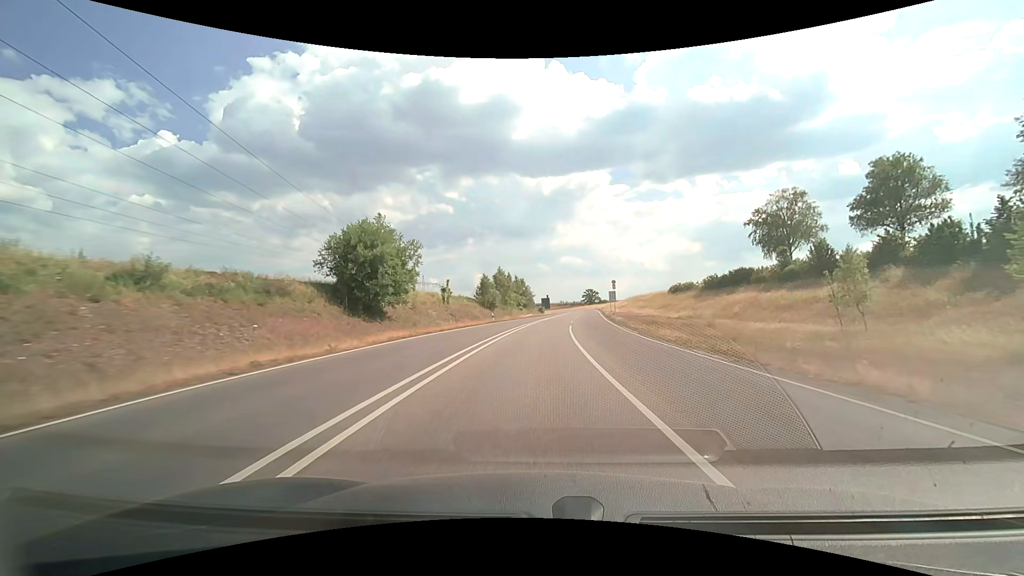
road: trunk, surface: asphalt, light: Day
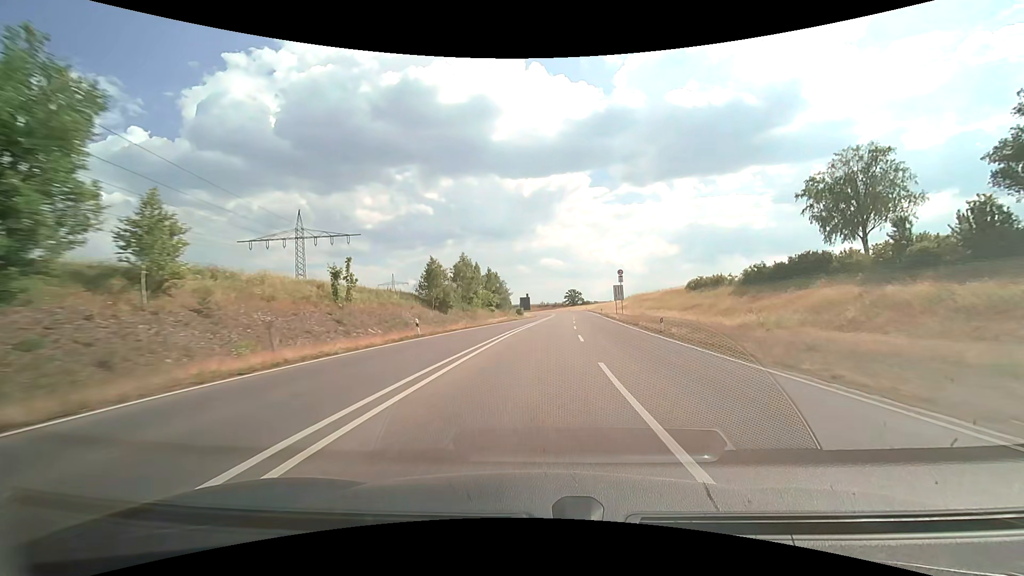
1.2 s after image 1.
(+0.5, +27.7) m; +2°
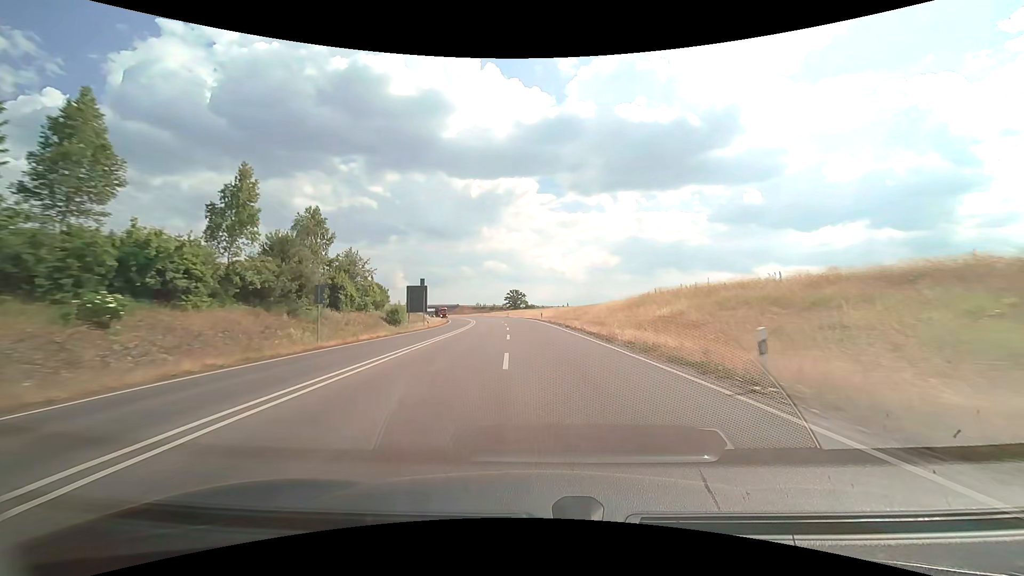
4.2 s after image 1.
(+4.8, +68.9) m; +7°
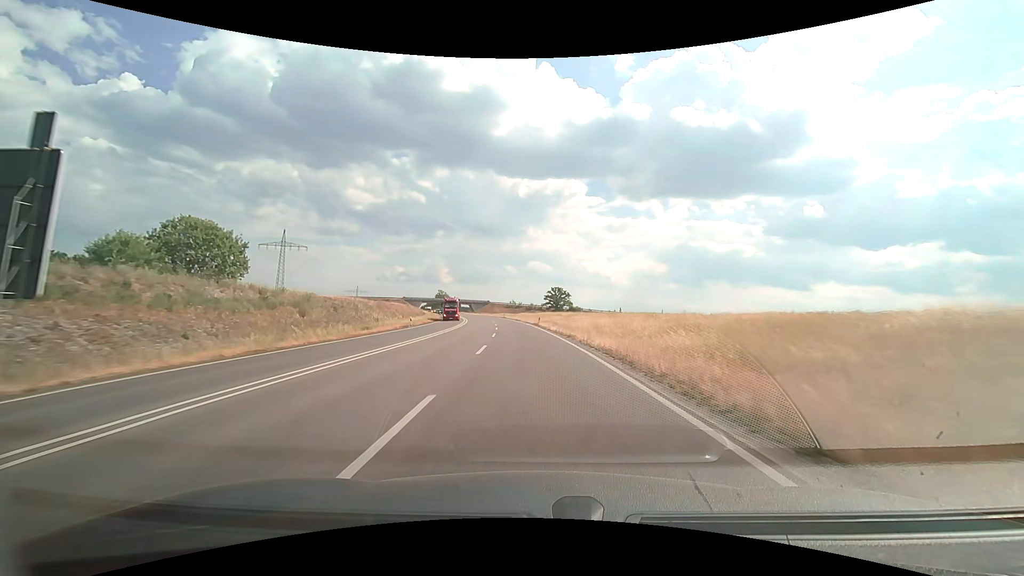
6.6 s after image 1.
(-2.0, +55.7) m; -5°
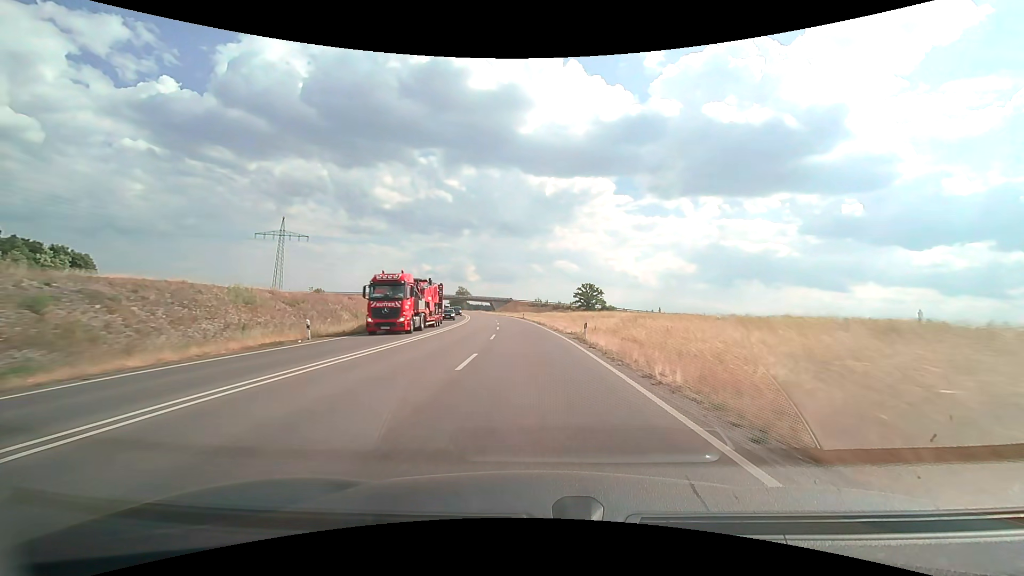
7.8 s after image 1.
(-0.7, +28.3) m; -3°
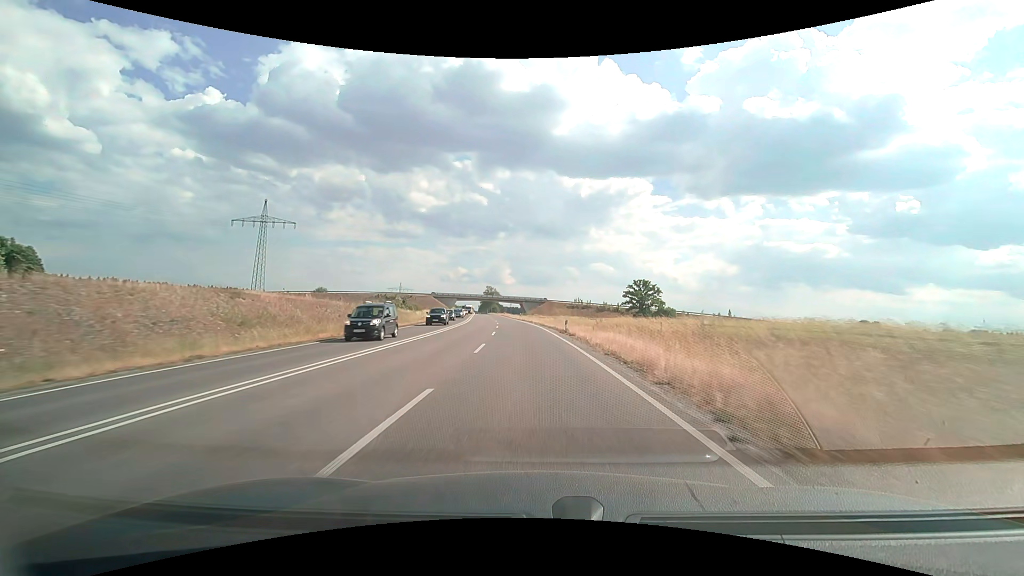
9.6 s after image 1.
(-1.5, +43.3) m; -4°
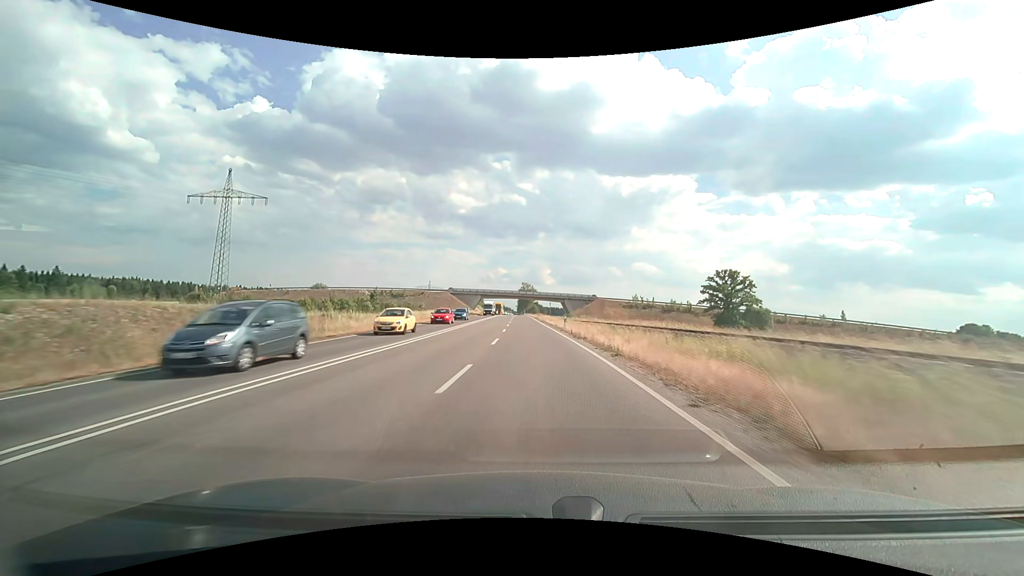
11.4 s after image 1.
(-1.7, +44.4) m; -5°
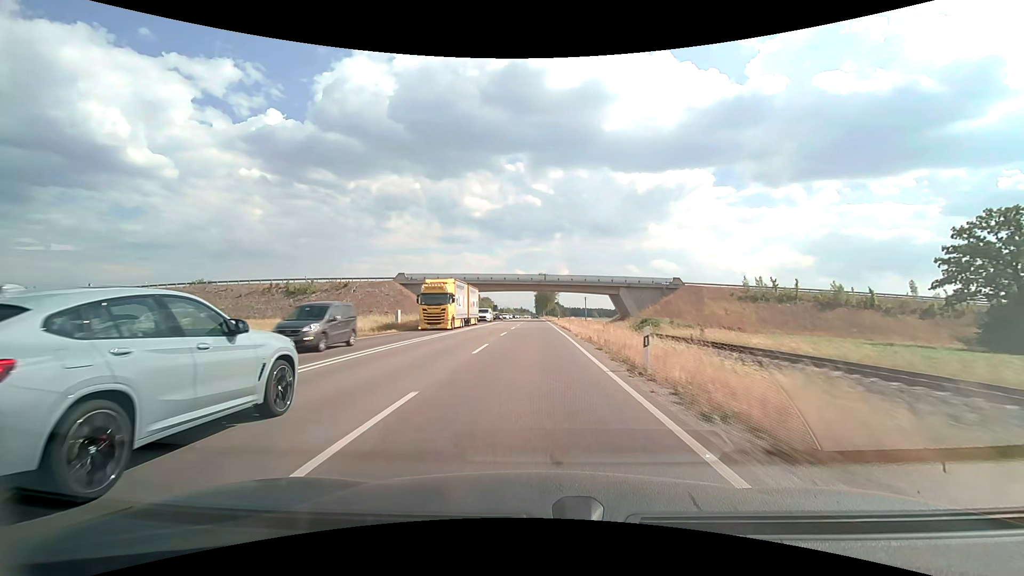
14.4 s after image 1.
(-2.0, +76.4) m; -3°
(0, +10) (0, +20) (0, +30) (0, +40) (0, +50) (0, +60) (0, +70) (0, +80) (0, +90) (0, +100) m
